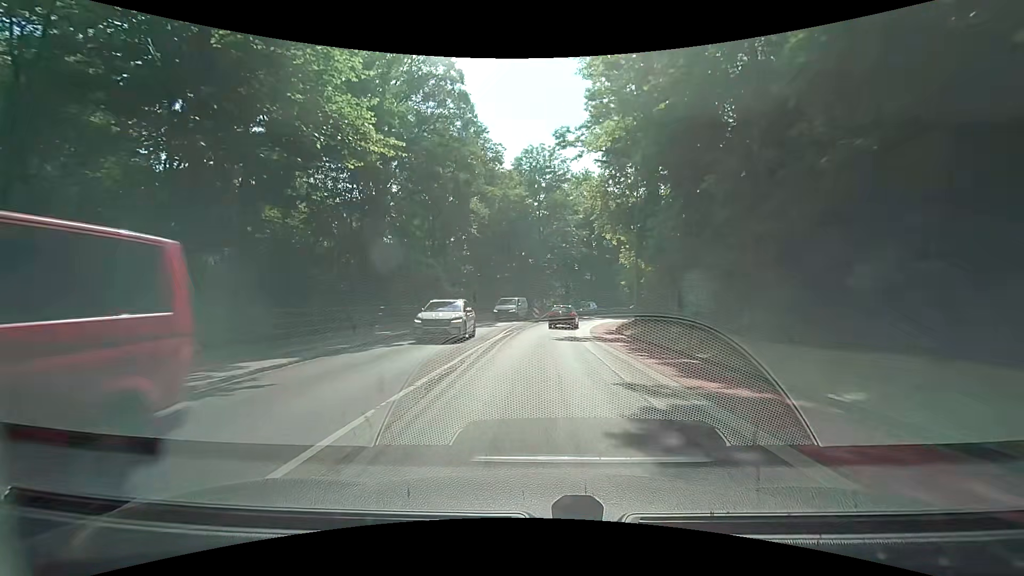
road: secondary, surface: asphalt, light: Day
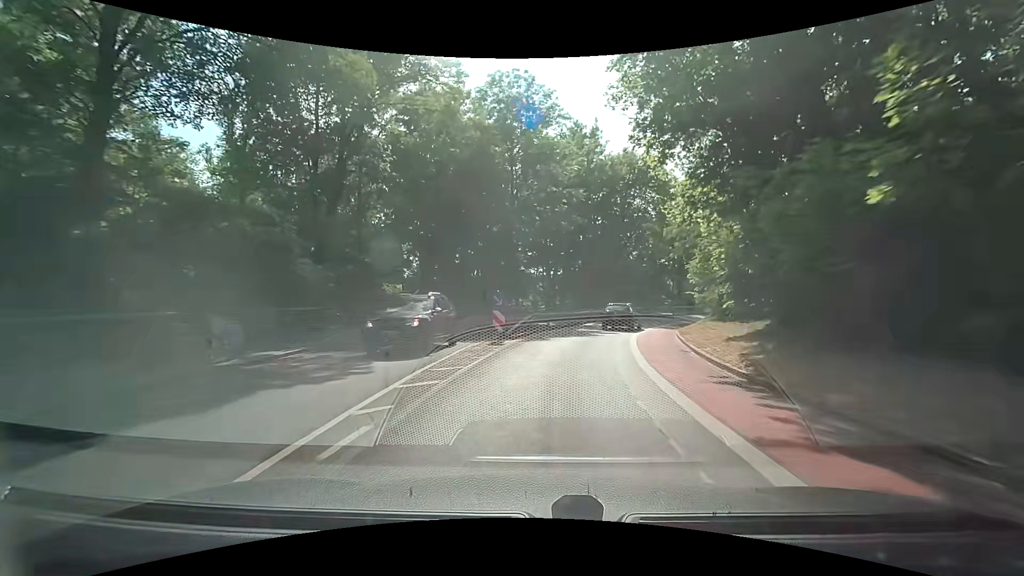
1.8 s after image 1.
(+0.1, +21.8) m; +3°
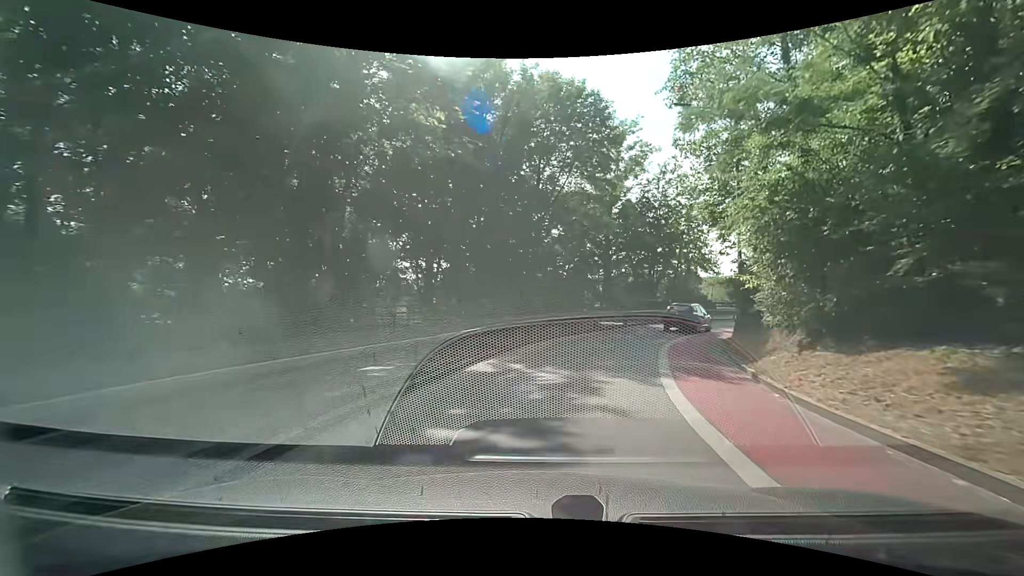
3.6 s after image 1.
(+1.5, +20.5) m; +11°
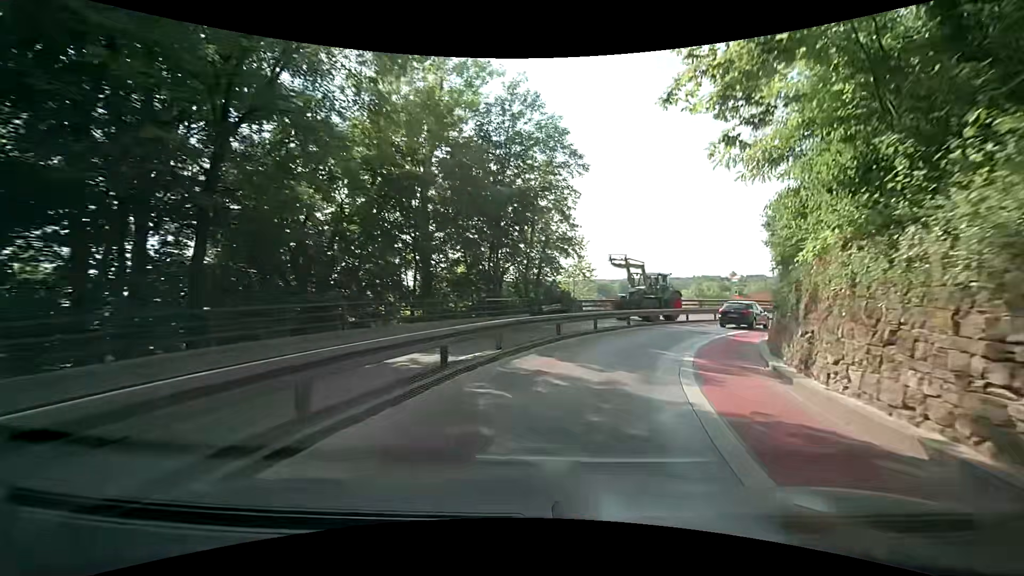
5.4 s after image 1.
(+2.7, +19.2) m; +17°
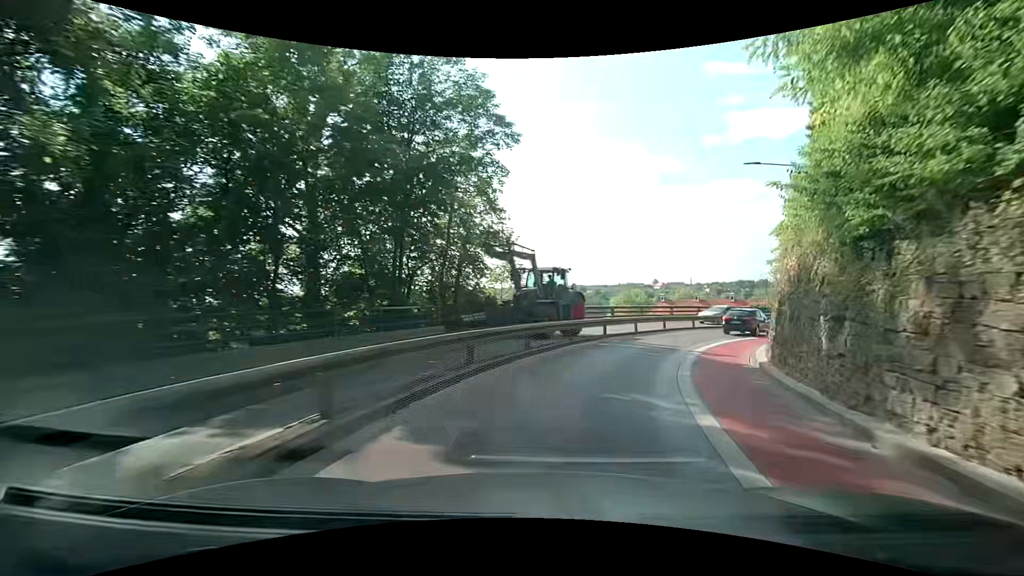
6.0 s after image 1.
(+0.4, +6.3) m; +9°
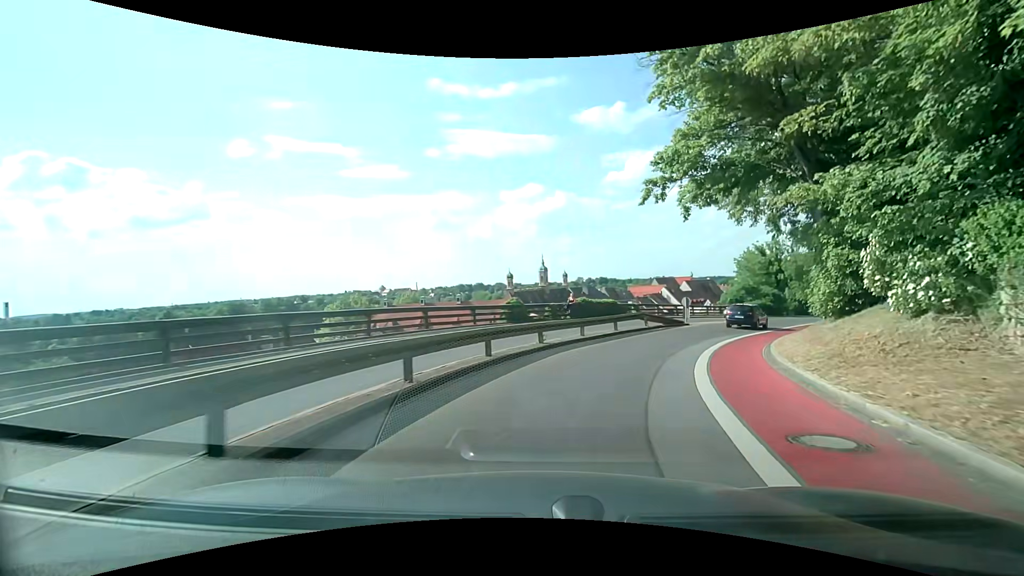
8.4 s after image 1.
(+6.2, +24.0) m; +29°
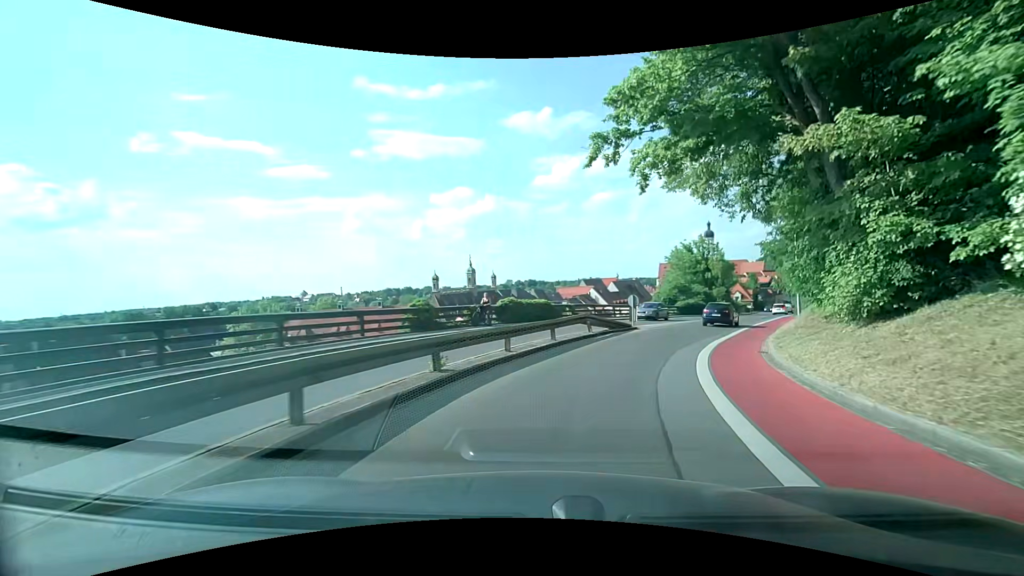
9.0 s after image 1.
(+0.5, +6.4) m; +7°
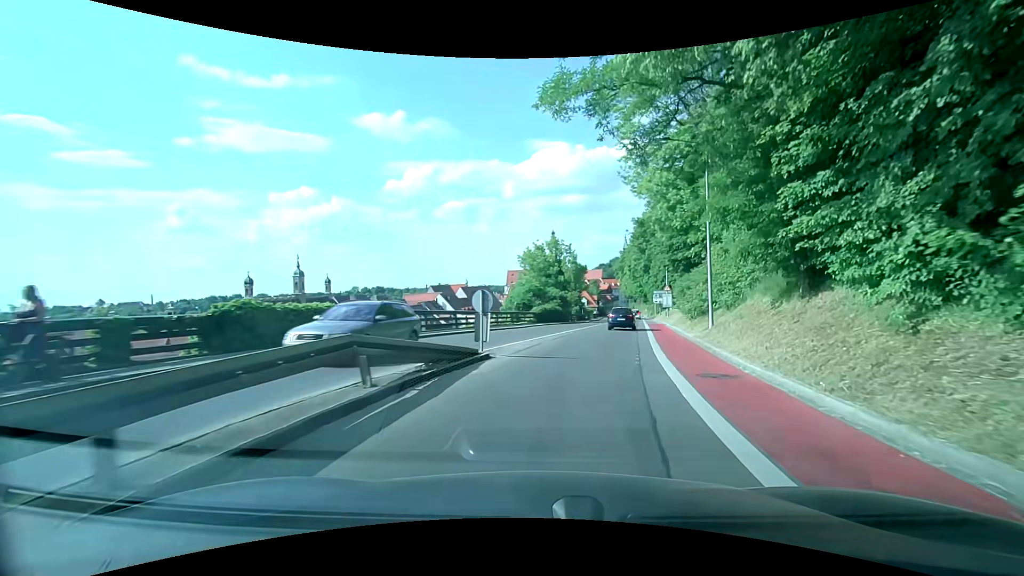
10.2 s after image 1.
(+2.2, +13.0) m; +18°
(+1, +10) (+3, +20) (+5, +30) (+7, +39) (+9, +49) (+11, +59) (+13, +69) (+16, +78) (+18, +88) (+20, +98) m
